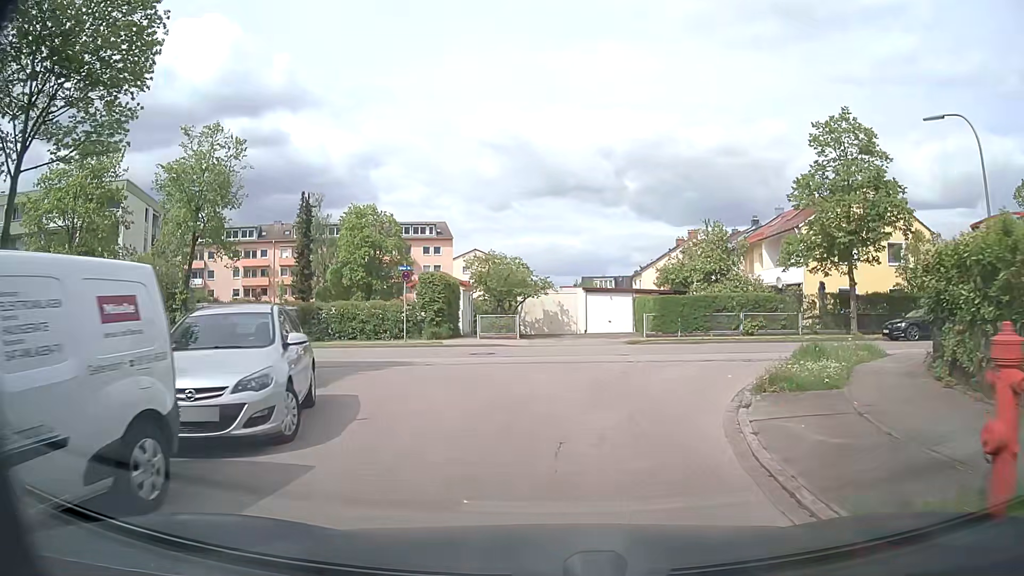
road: residential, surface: asphalt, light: Day
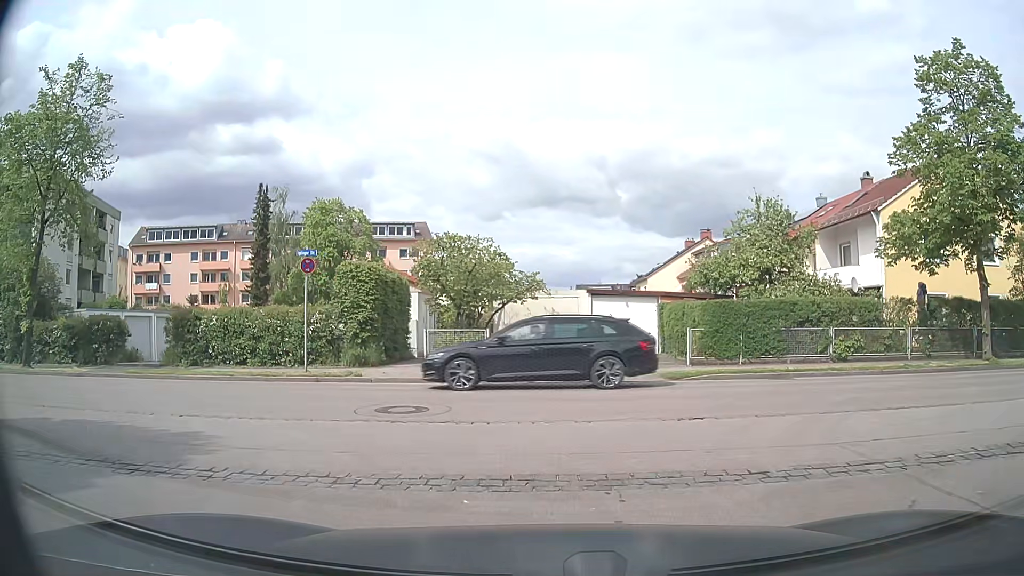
(+0.1, +10.5) m; +1°
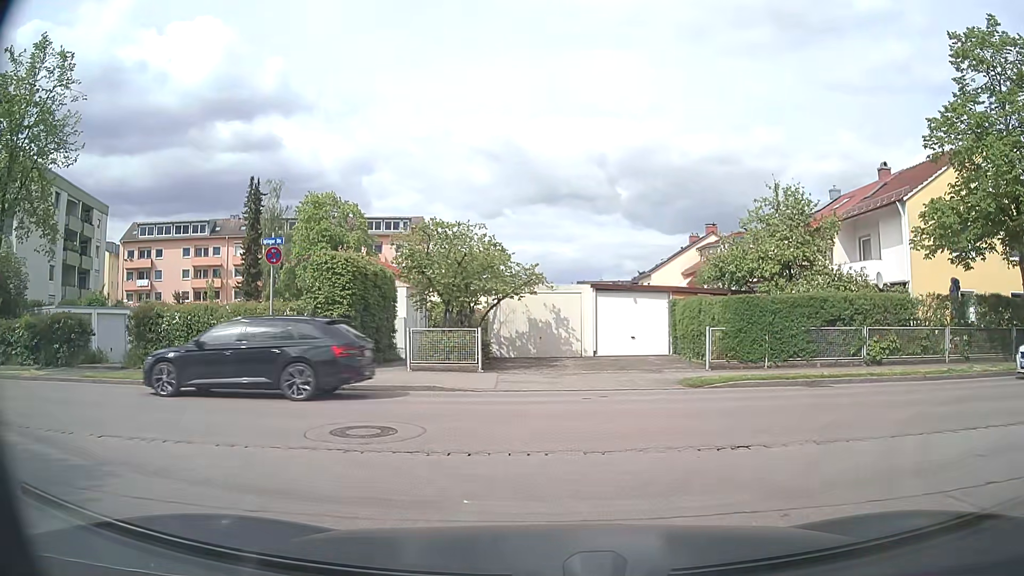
(0.0, +2.1) m; -1°
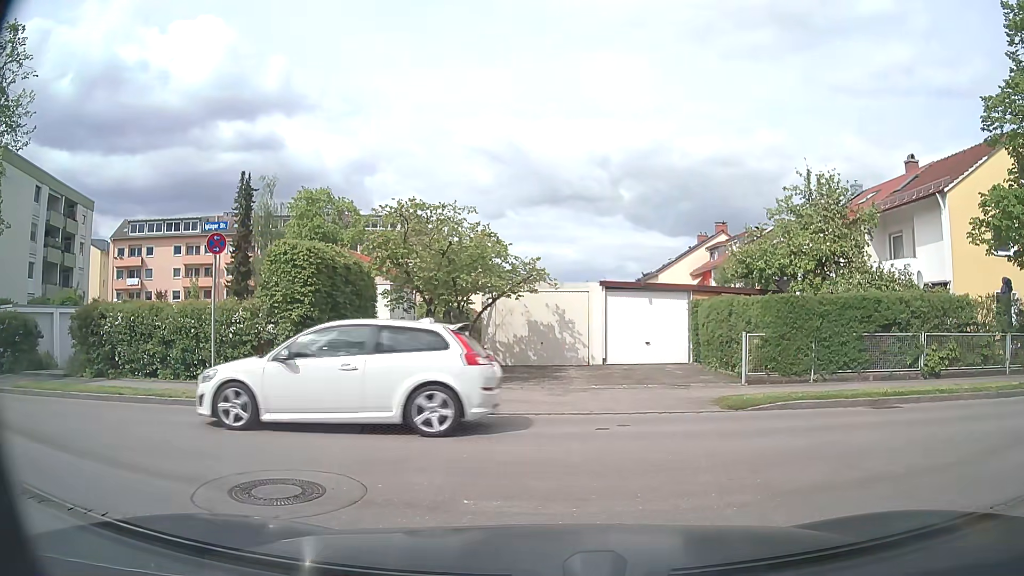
(0.0, +2.6) m; +2°
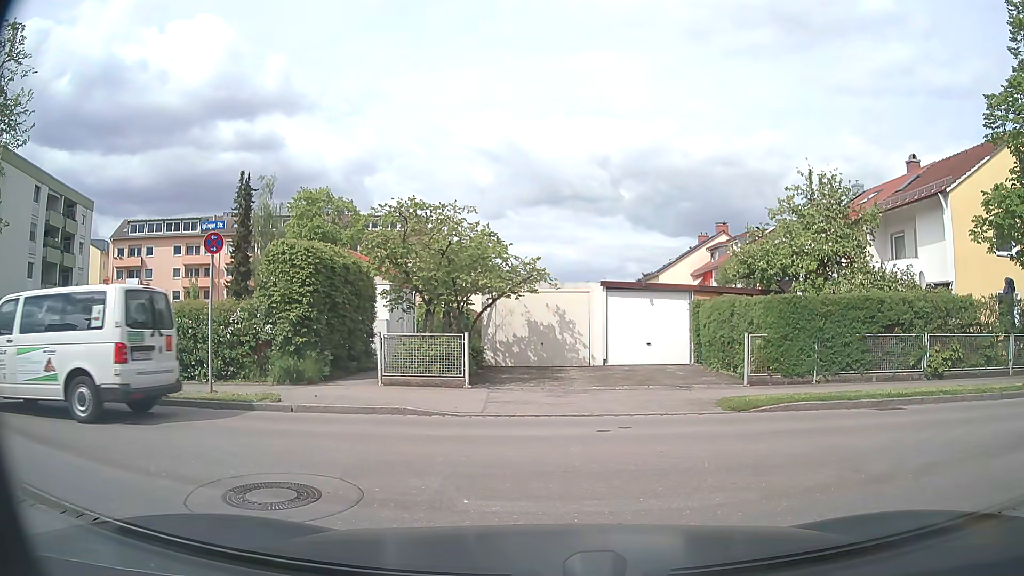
(0.0, +0.2) m; 0°
(-4, +8) (-14, +10) (-24, +10) (-34, +10) (-44, +9) (-54, +9) (-64, +8) (-74, +8) (-84, +8) (-94, +7) m
